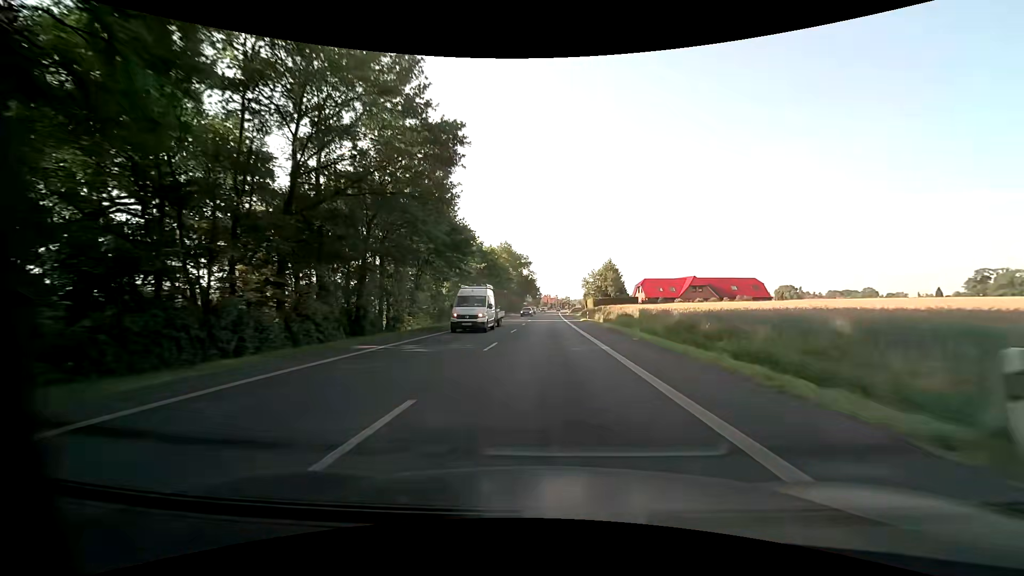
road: primary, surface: asphalt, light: Day
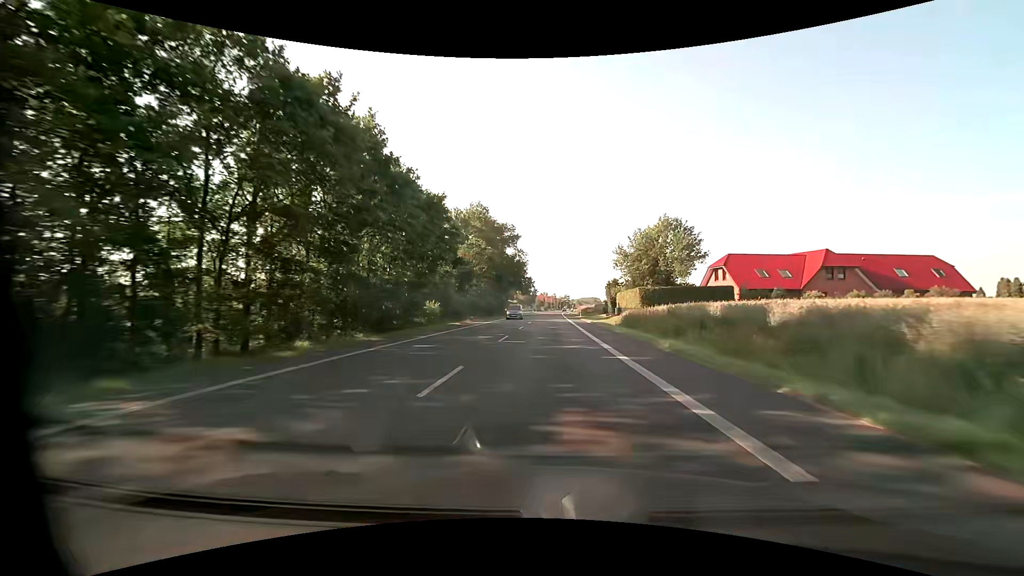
(+0.2, +56.7) m; 0°
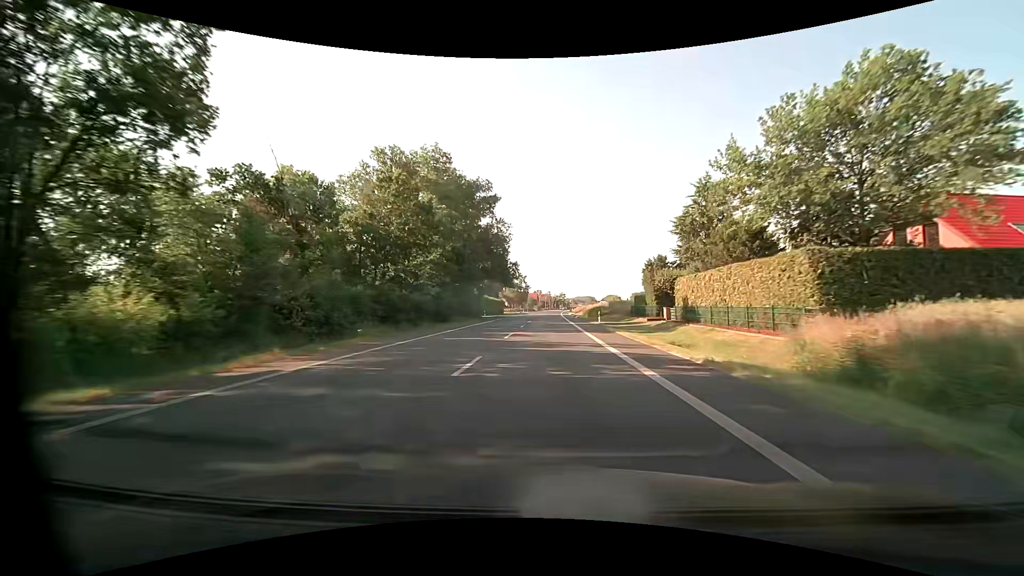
(+0.1, +34.2) m; 0°
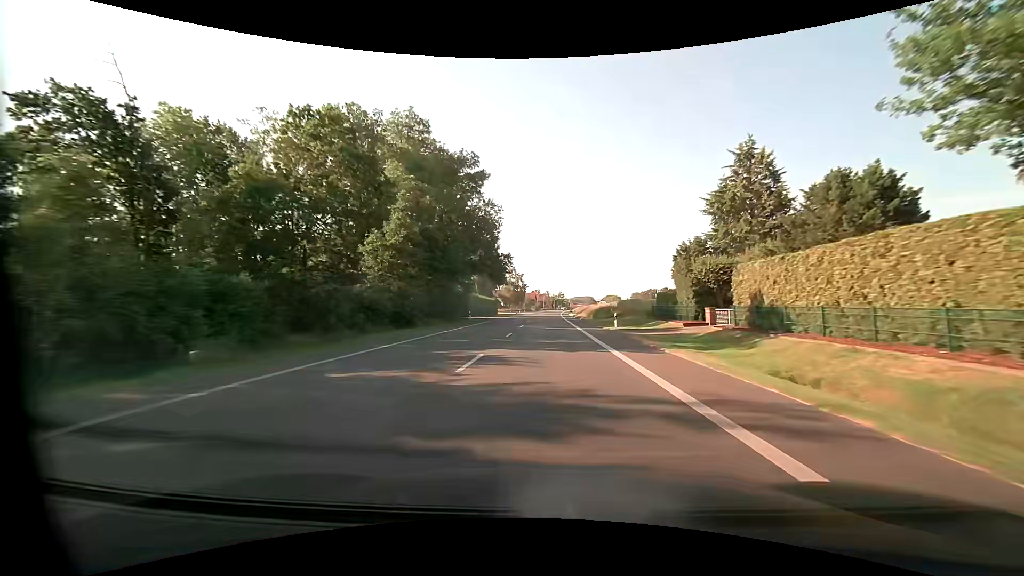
(0.0, +11.4) m; 0°
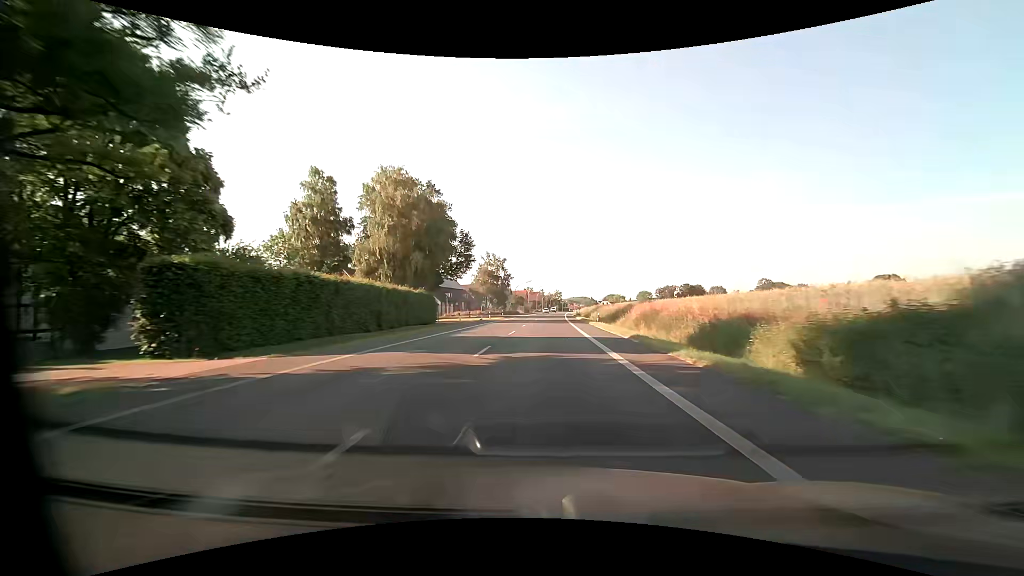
(+0.5, +57.3) m; +1°
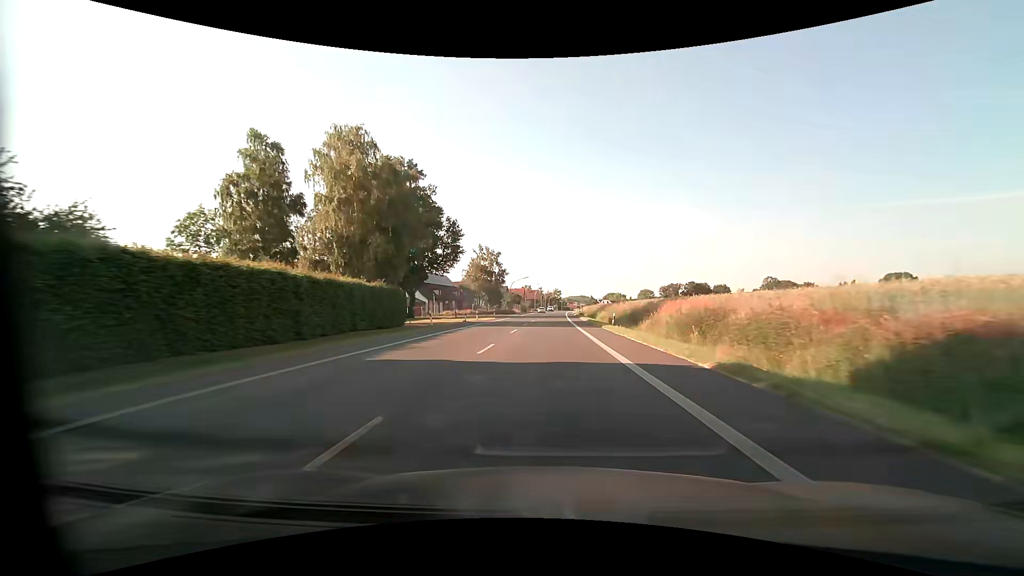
(-0.1, +11.4) m; 0°
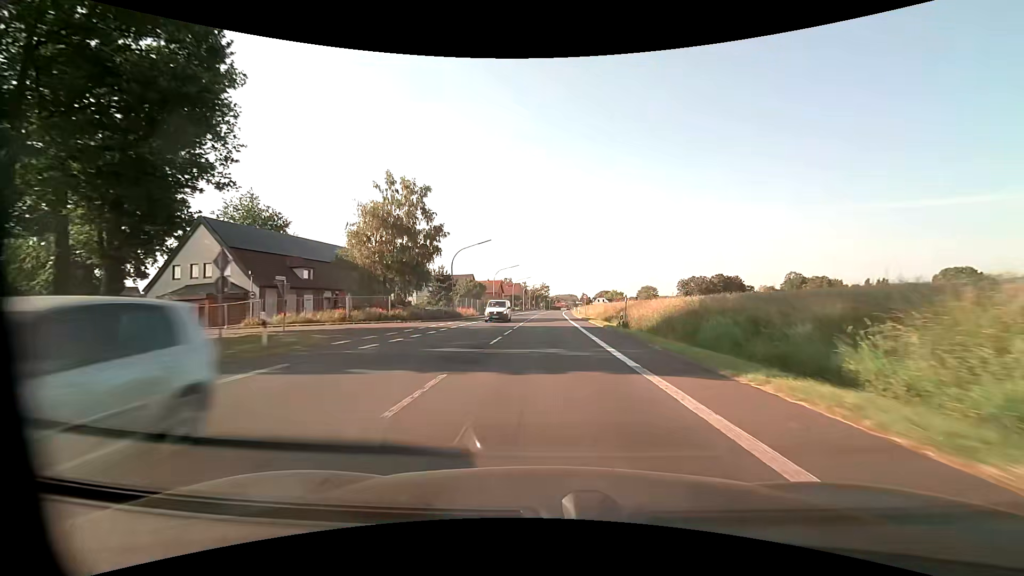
(+0.6, +57.3) m; +1°
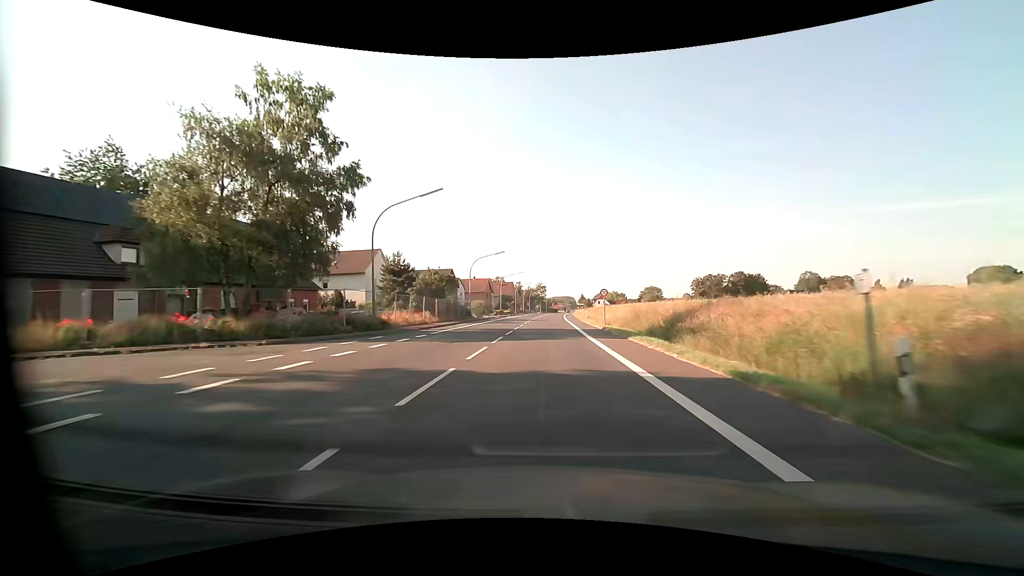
(+0.2, +23.0) m; +1°
(0, +10) (0, +20) (0, +30) (0, +40) (0, +50) (+1, +60) (+1, +70) (+1, +80) (+2, +90) (+2, +100) m
